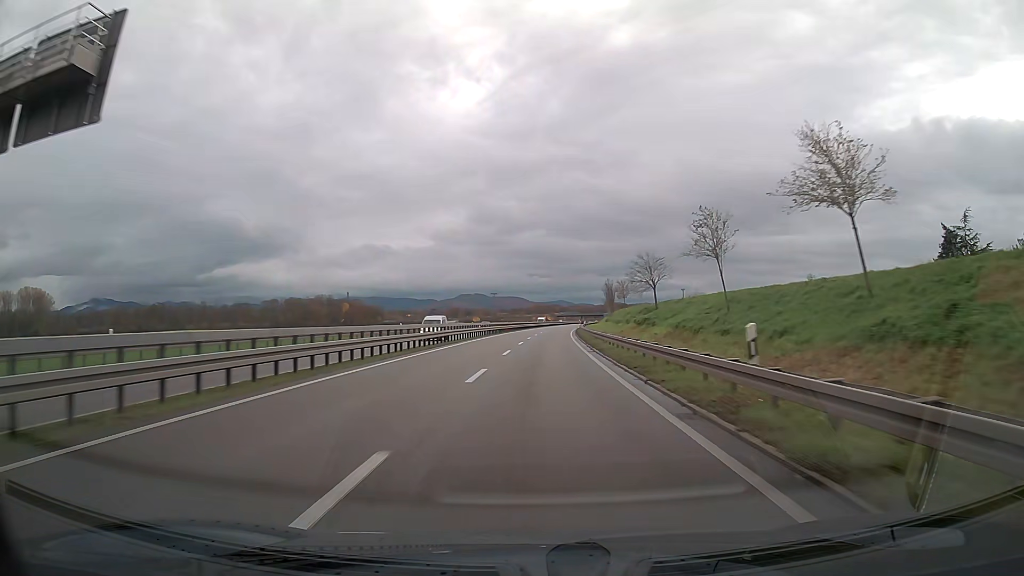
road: trunk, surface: asphalt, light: Day
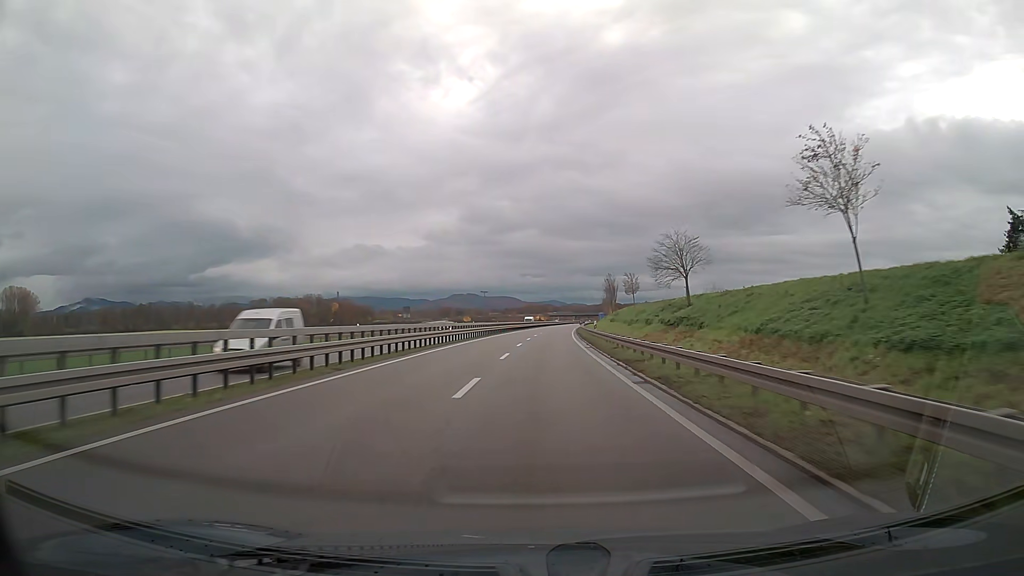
(+0.1, +14.8) m; +1°
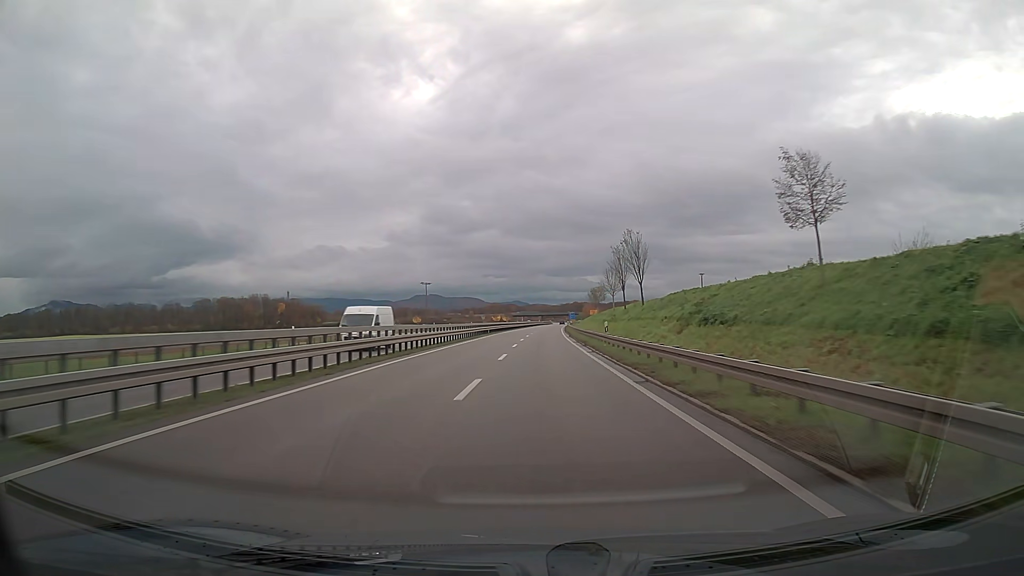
(+1.6, +59.2) m; +3°
(0, +10) (0, +20) (0, +30) (+1, +40) (+1, +50) (+1, +60) (+1, +70) (+2, +80) (+2, +90) (+3, +100) m
